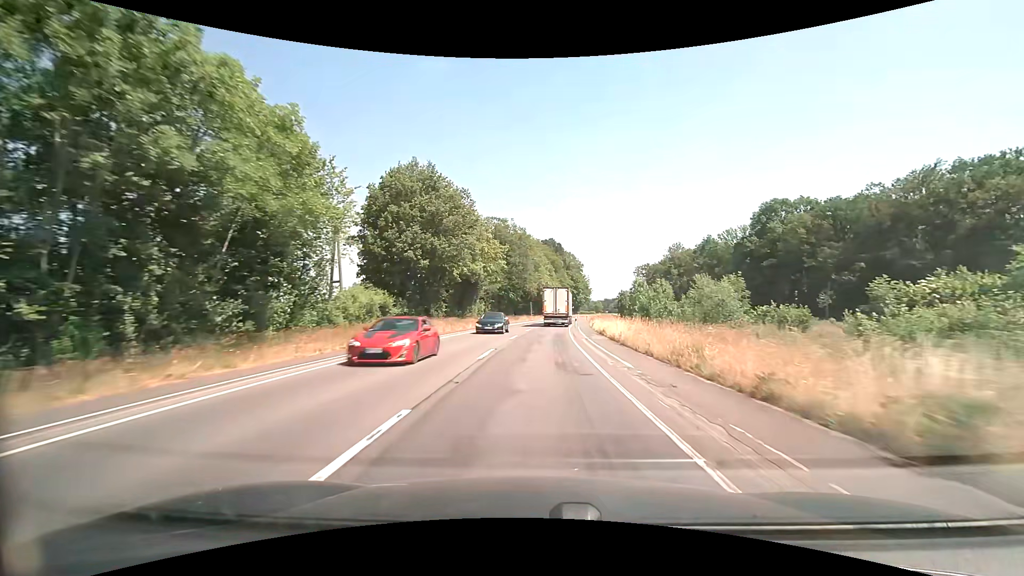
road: secondary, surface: asphalt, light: Day
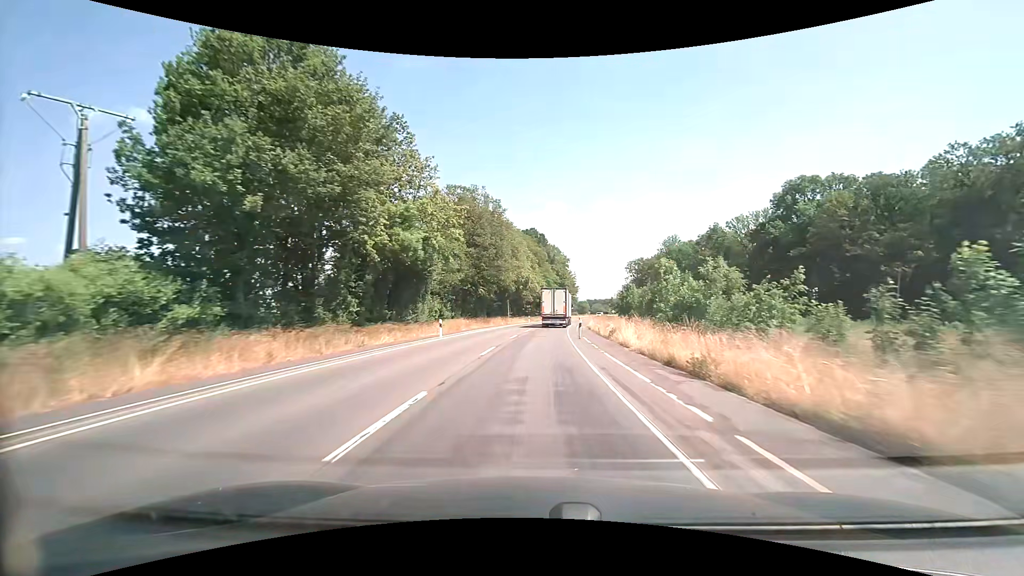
(+0.3, +22.0) m; +2°
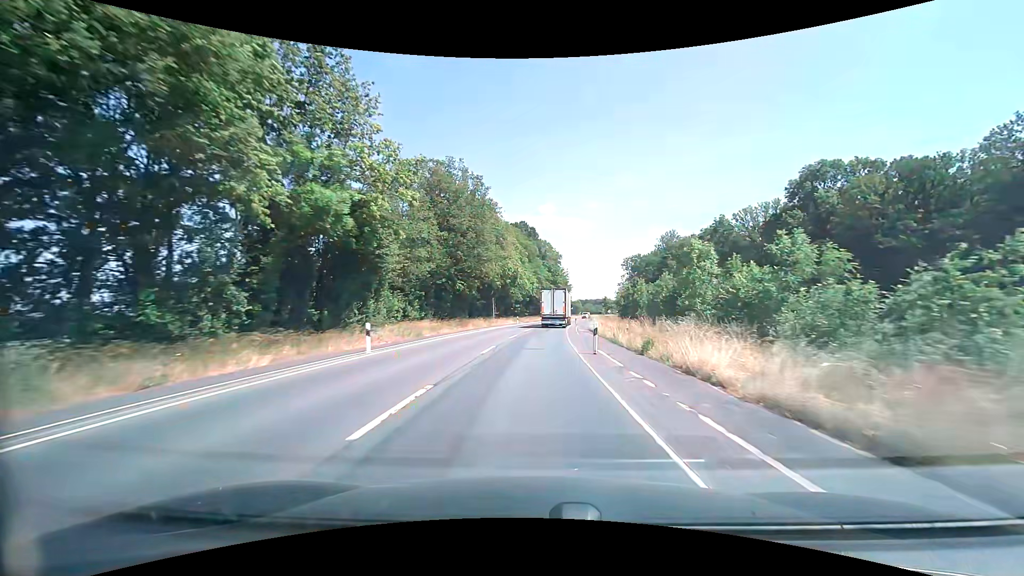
(+0.1, +11.1) m; +1°
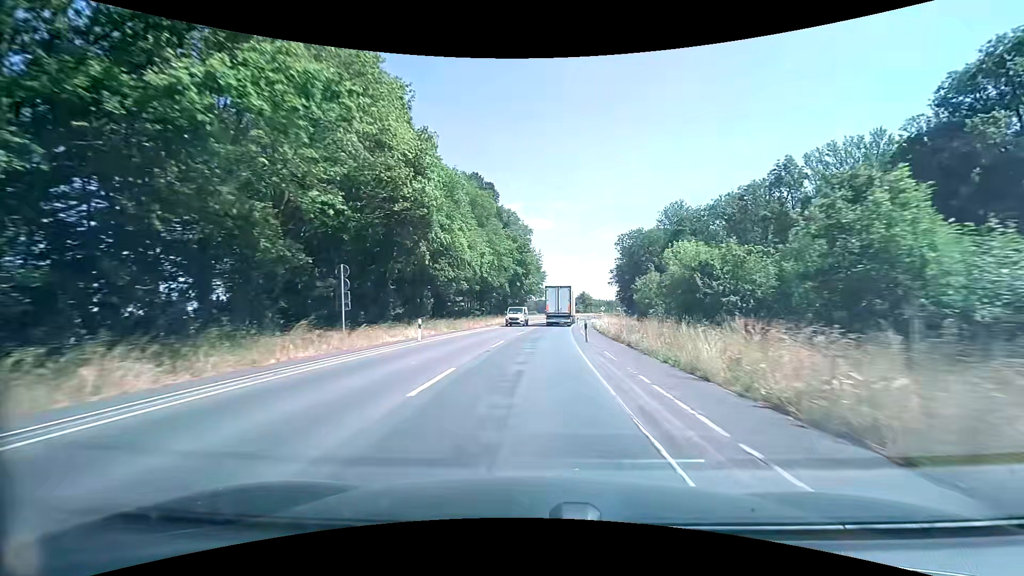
(+1.5, +44.7) m; +4°
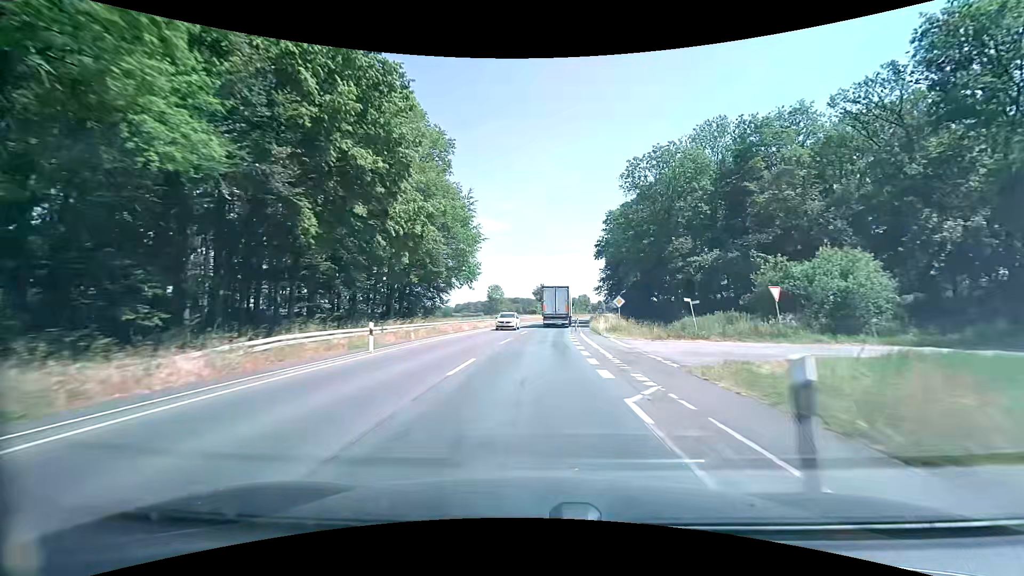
(+2.5, +56.3) m; +6°
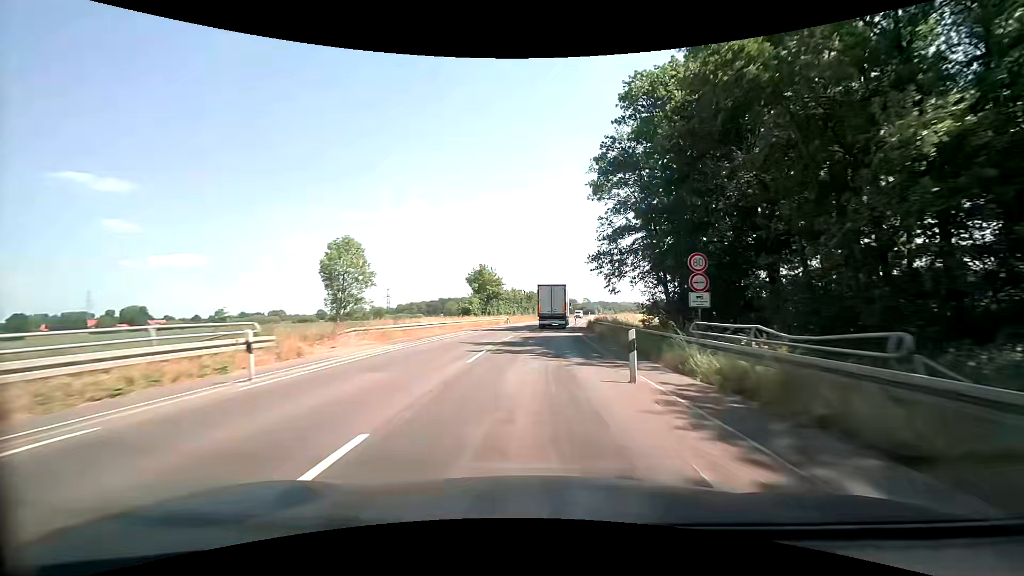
(+2.5, +56.7) m; +5°
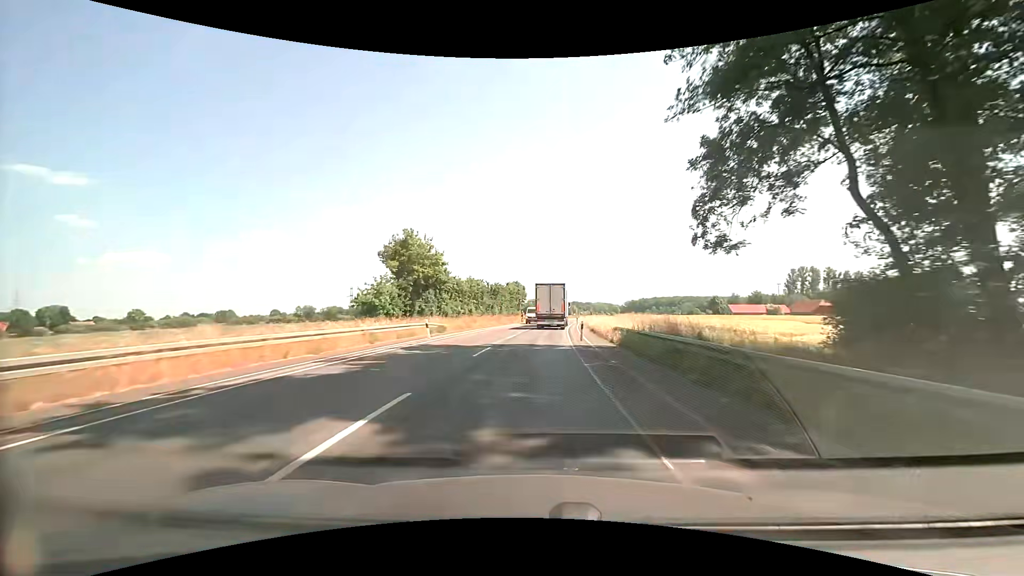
(+1.3, +34.1) m; +4°
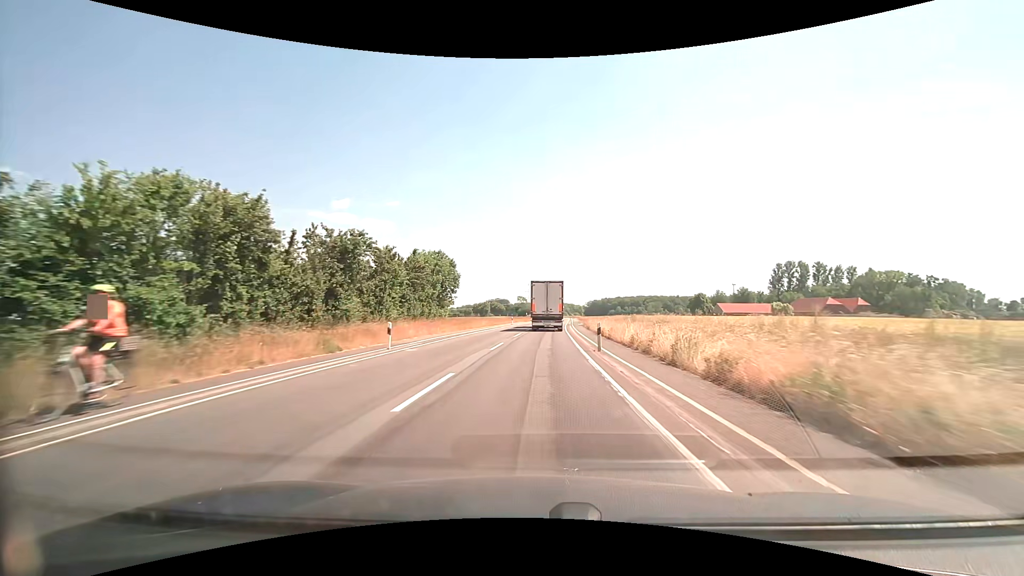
(+2.3, +57.0) m; +5°
(0, +10) (0, +20) (+1, +30) (+1, +40) (+2, +50) (+2, +60) (+3, +70) (+4, +80) (+4, +90) (+5, +100) m
